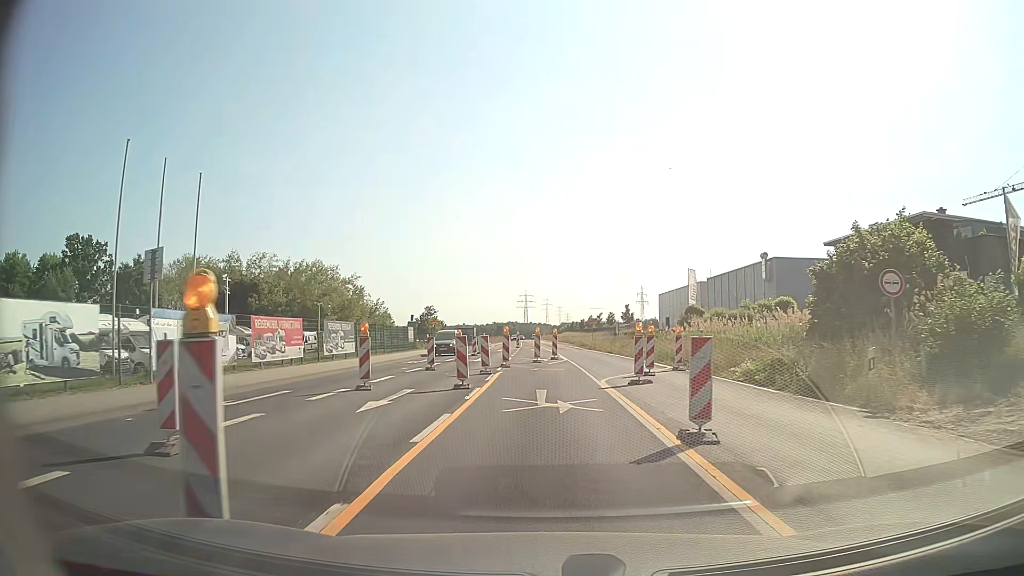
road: secondary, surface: asphalt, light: Day
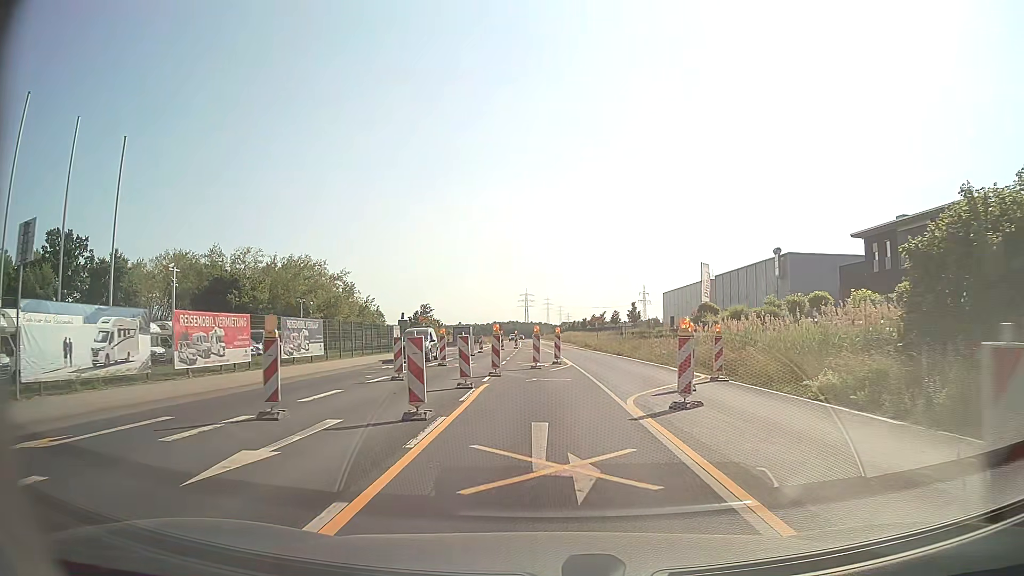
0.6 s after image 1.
(0.0, +6.1) m; 0°
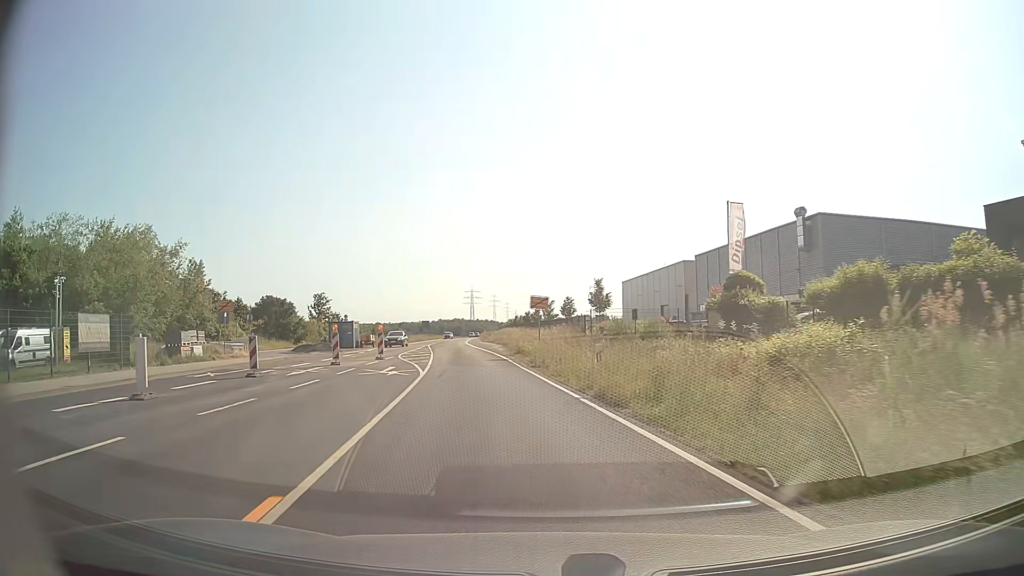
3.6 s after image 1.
(+2.7, +31.9) m; +4°
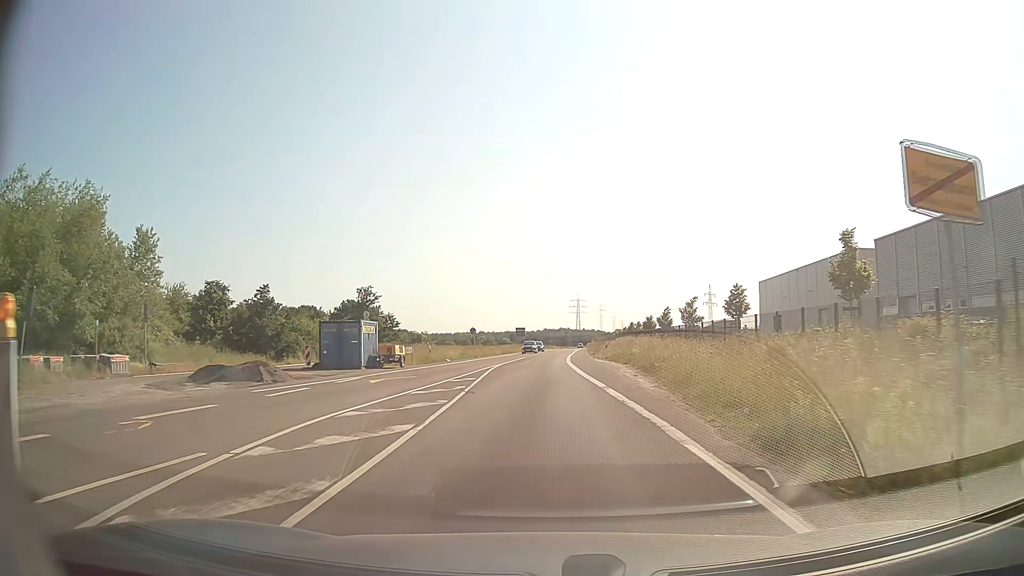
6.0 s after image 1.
(-2.9, +29.5) m; -9°
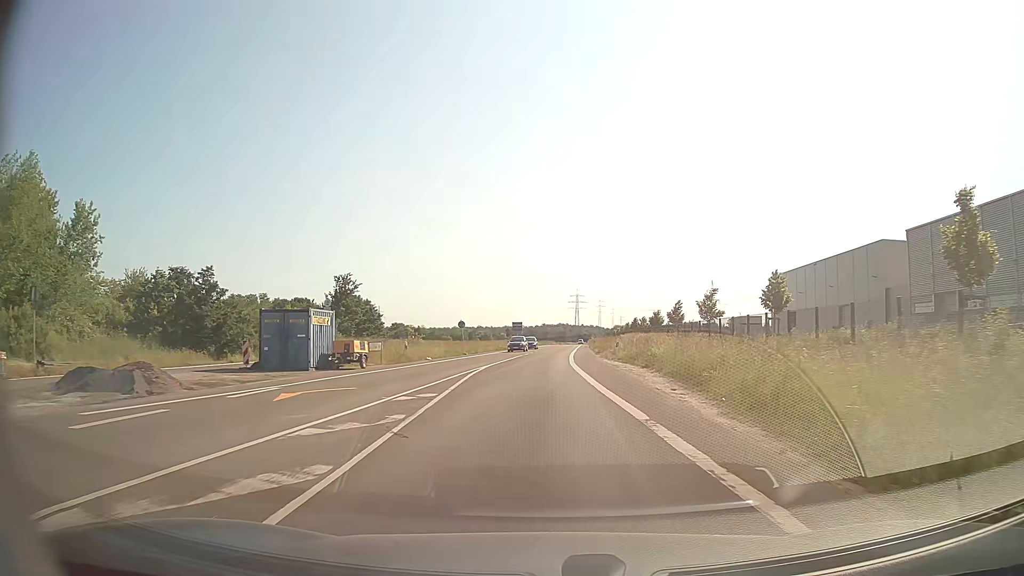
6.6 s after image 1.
(0.0, +8.0) m; 0°
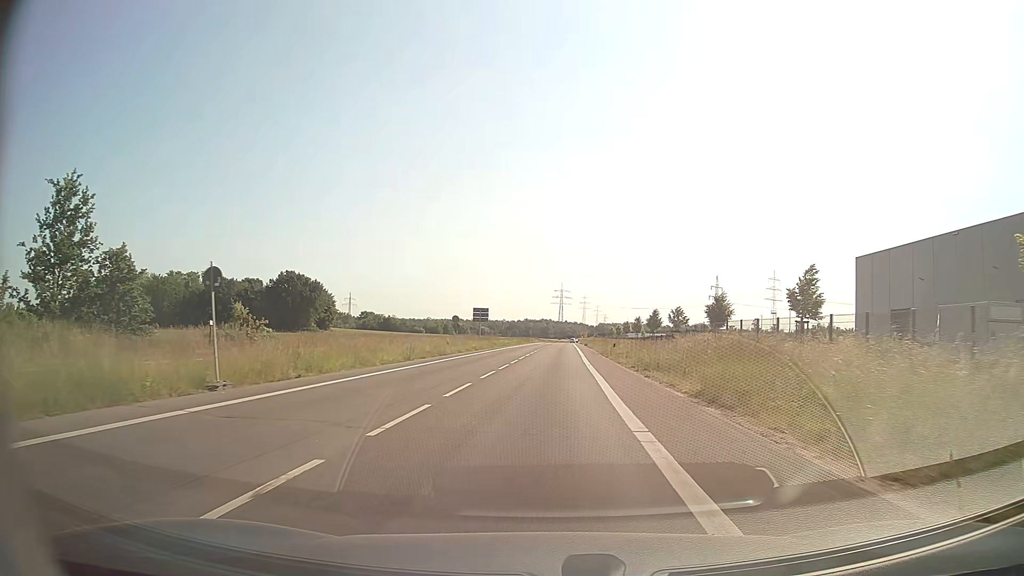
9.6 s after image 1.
(+0.5, +42.4) m; +2°
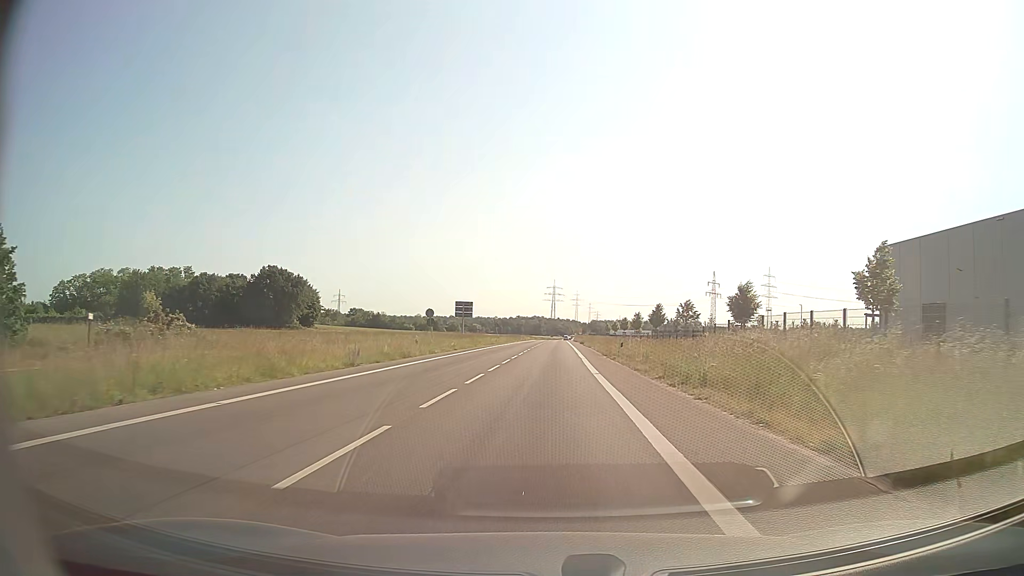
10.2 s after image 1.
(0.0, +9.0) m; +1°
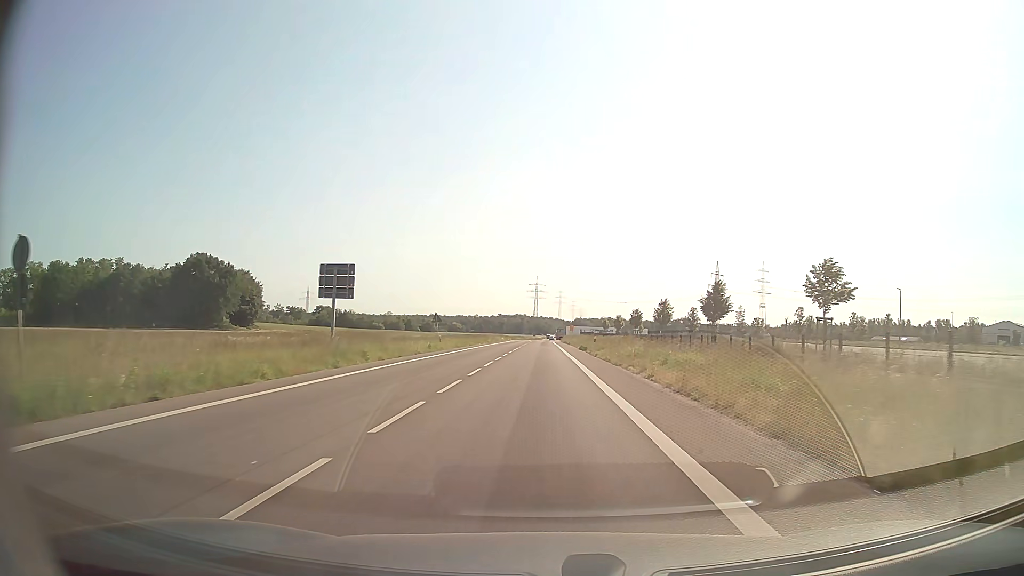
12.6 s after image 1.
(+0.6, +37.3) m; +2°
(0, +10) (0, +20) (0, +30) (0, +40) (0, +50) (0, +60) (0, +70) (0, +80) (0, +90) (0, +100) m
